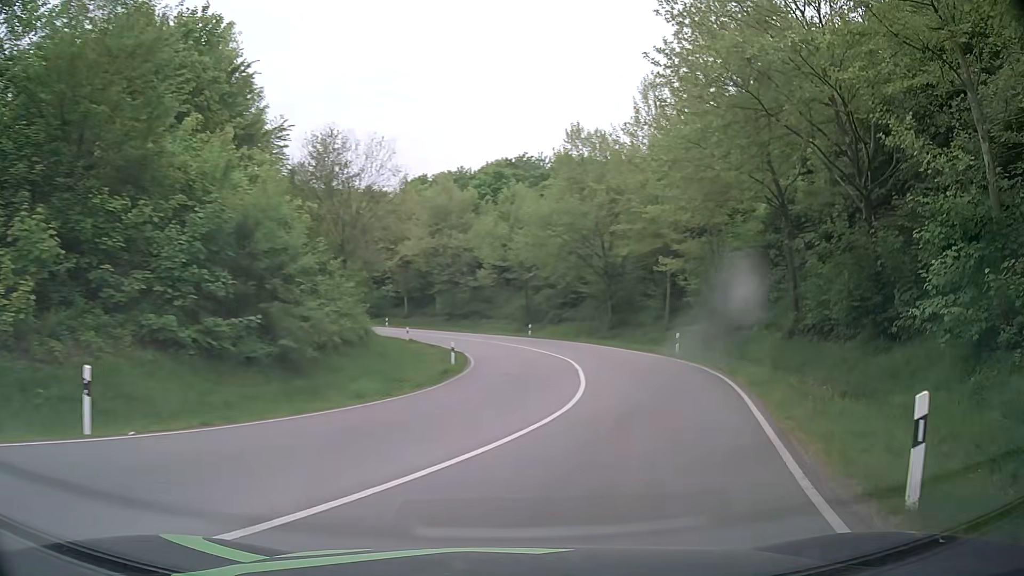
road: primary_link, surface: asphalt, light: Day
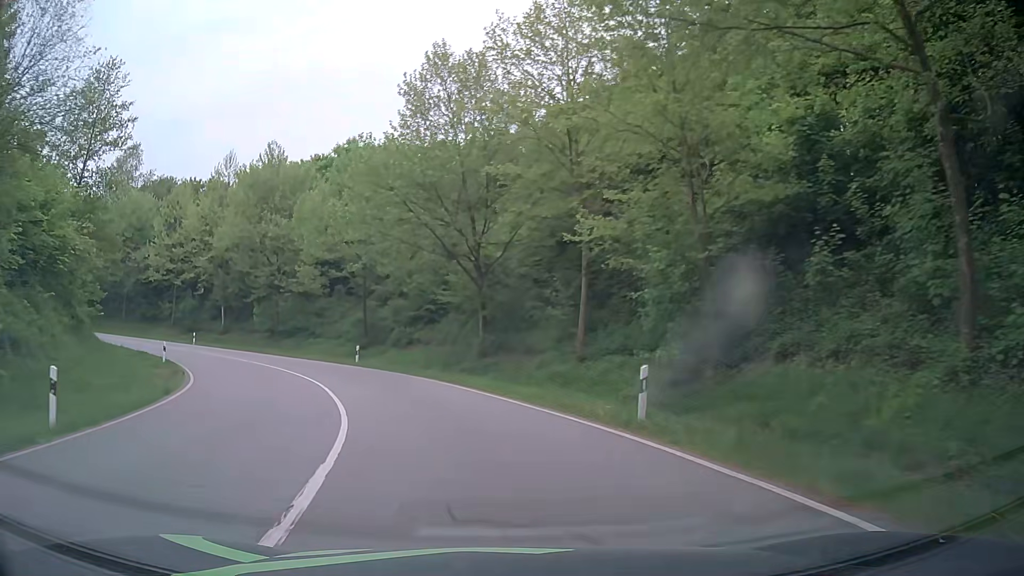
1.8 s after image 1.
(+3.7, +19.5) m; +12°
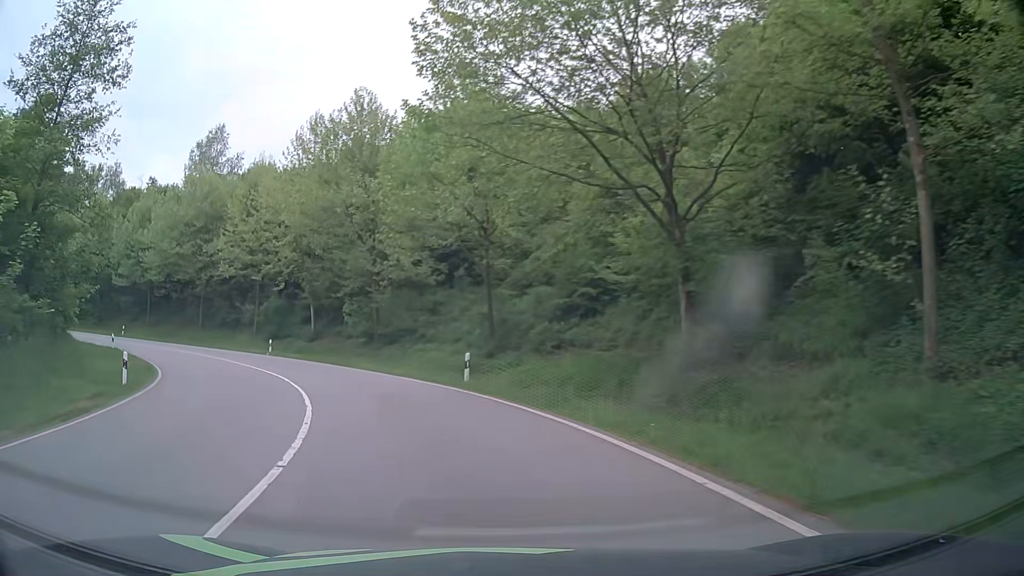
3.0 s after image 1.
(-1.4, +14.8) m; -12°
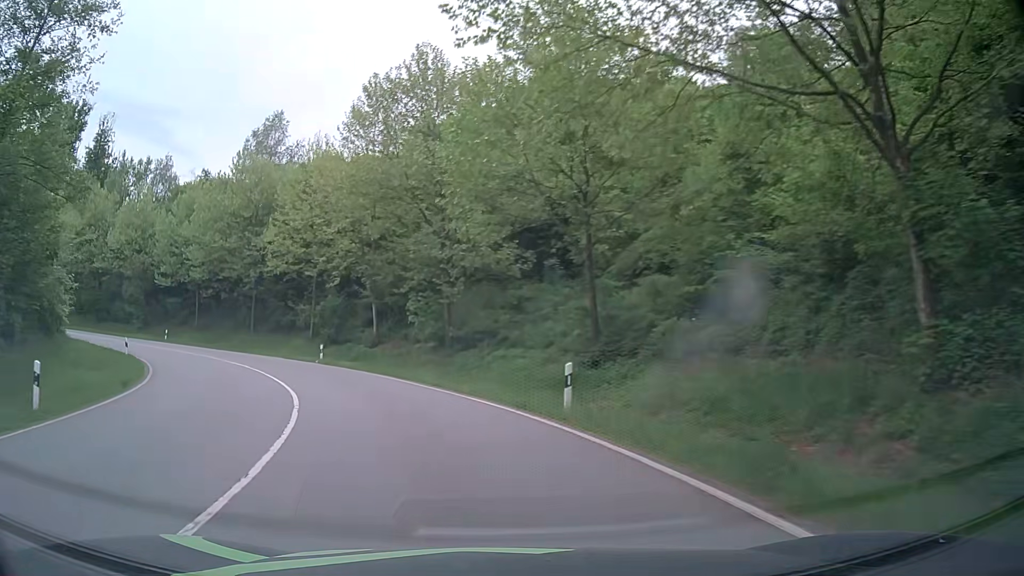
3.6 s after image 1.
(-0.6, +7.7) m; -8°
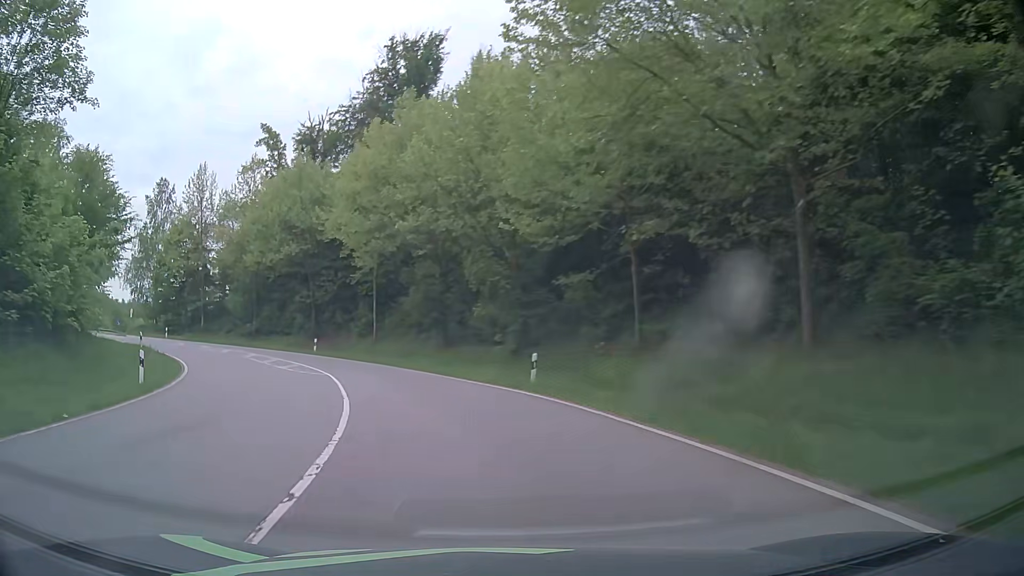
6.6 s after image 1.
(-14.9, +36.7) m; -43°
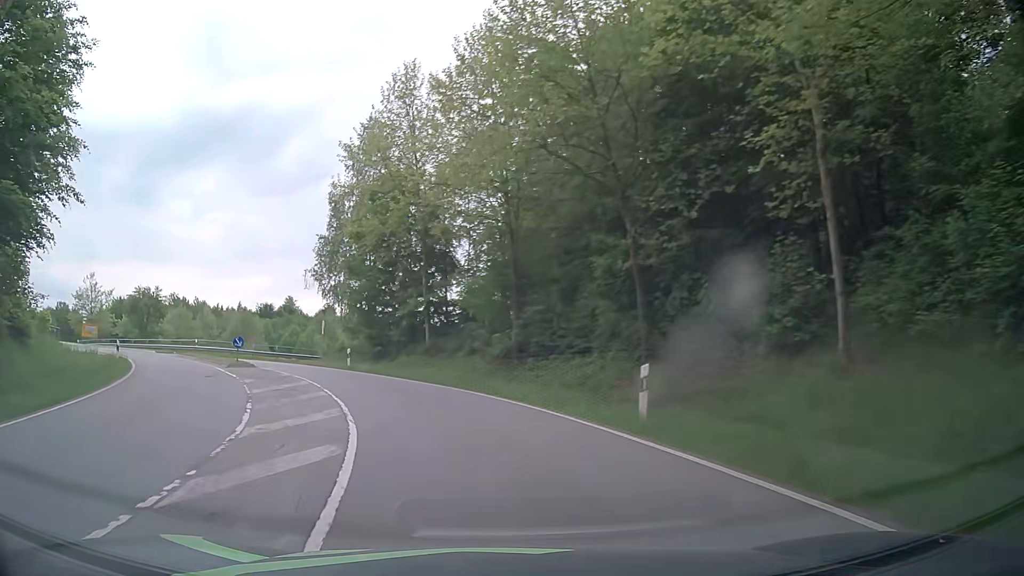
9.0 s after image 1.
(-8.5, +30.9) m; -30°
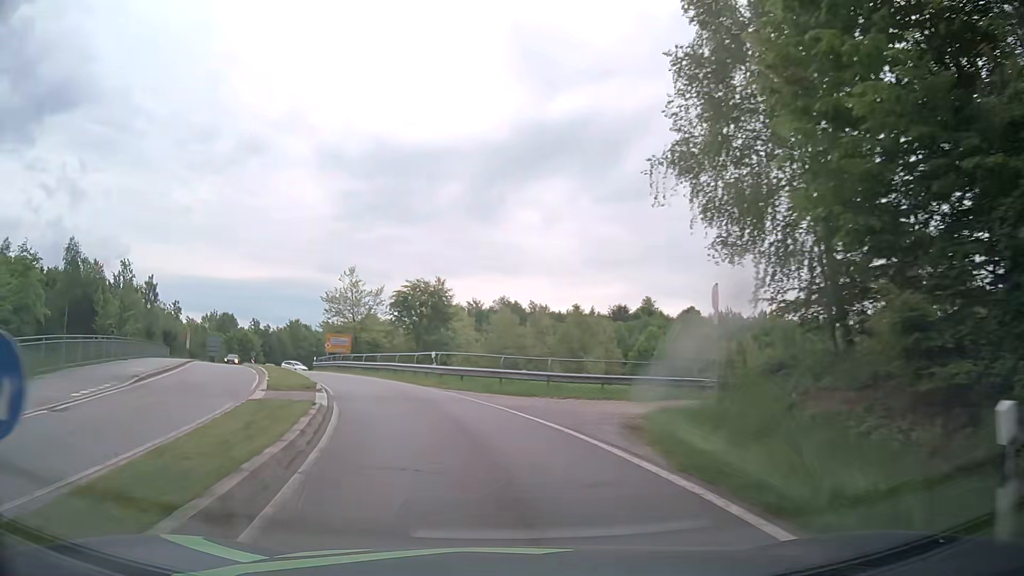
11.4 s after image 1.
(-8.0, +28.6) m; -30°
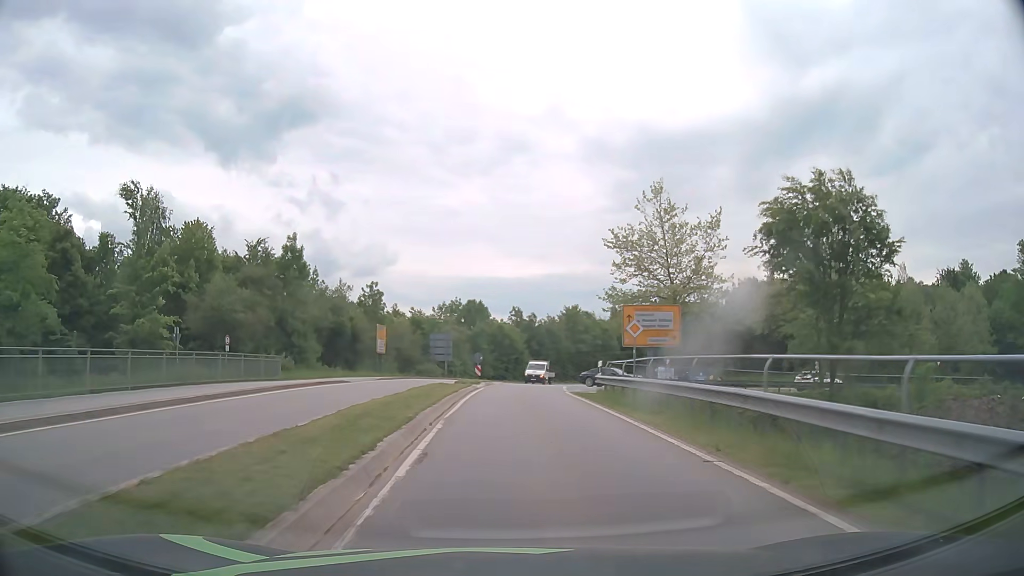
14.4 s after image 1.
(-10.1, +35.8) m; -25°
(0, +10) (0, +20) (0, +30) (+1, +40) (+2, +50) (+4, +60) (+6, +70) (+9, +79) (+12, +89) (+15, +98) m
